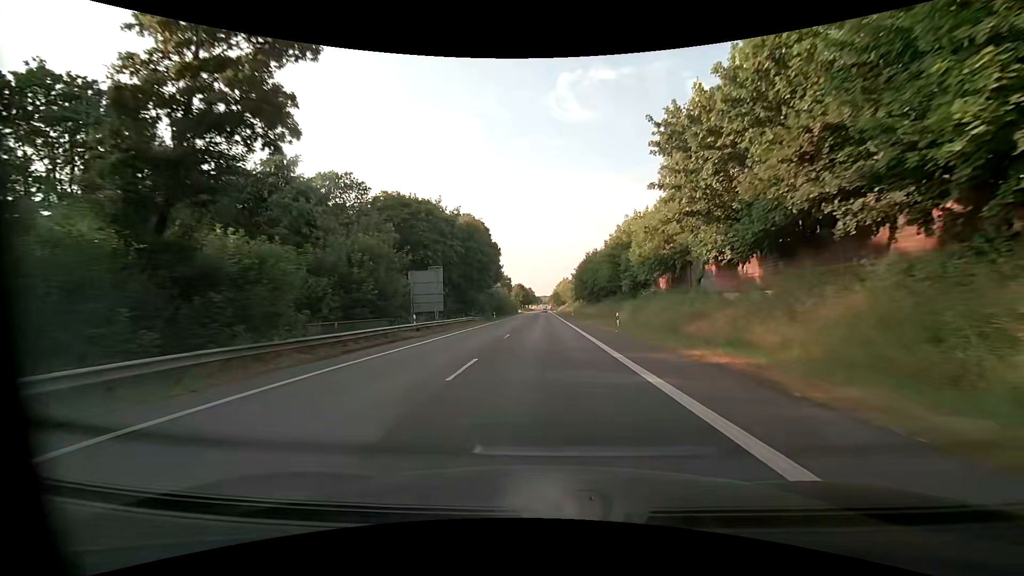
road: primary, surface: asphalt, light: Day
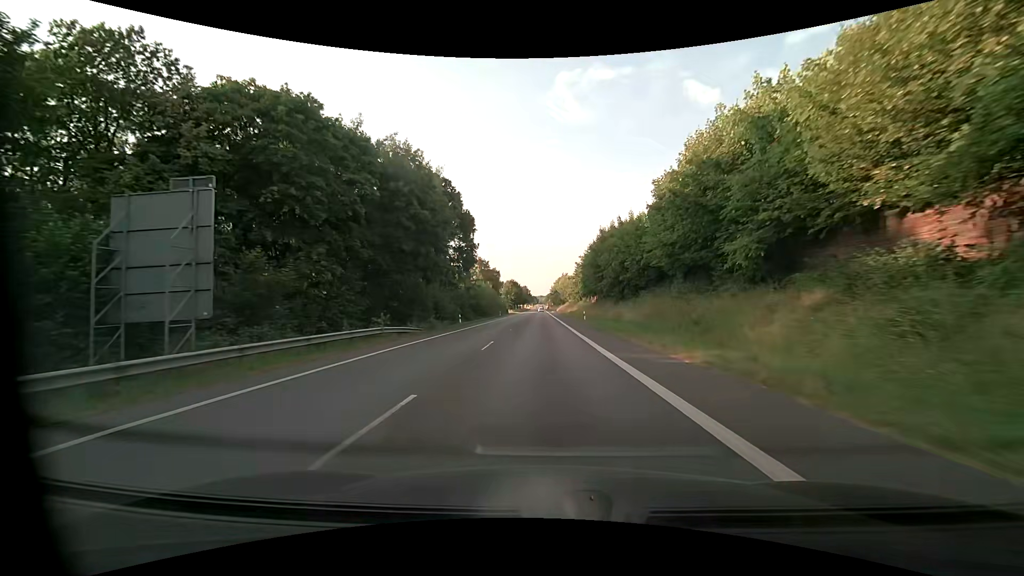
(-0.1, +30.2) m; 0°
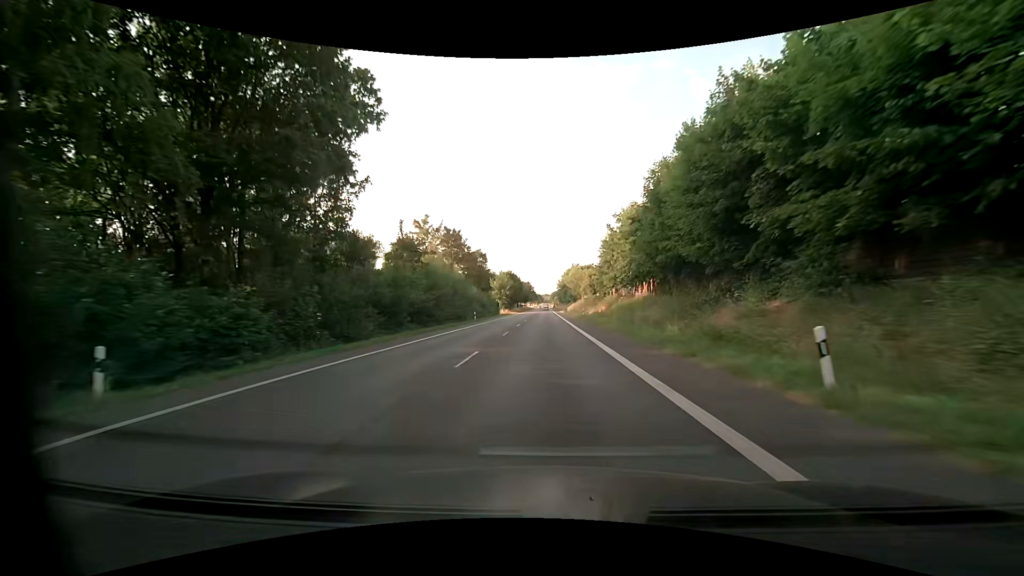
(-0.2, +41.8) m; 0°
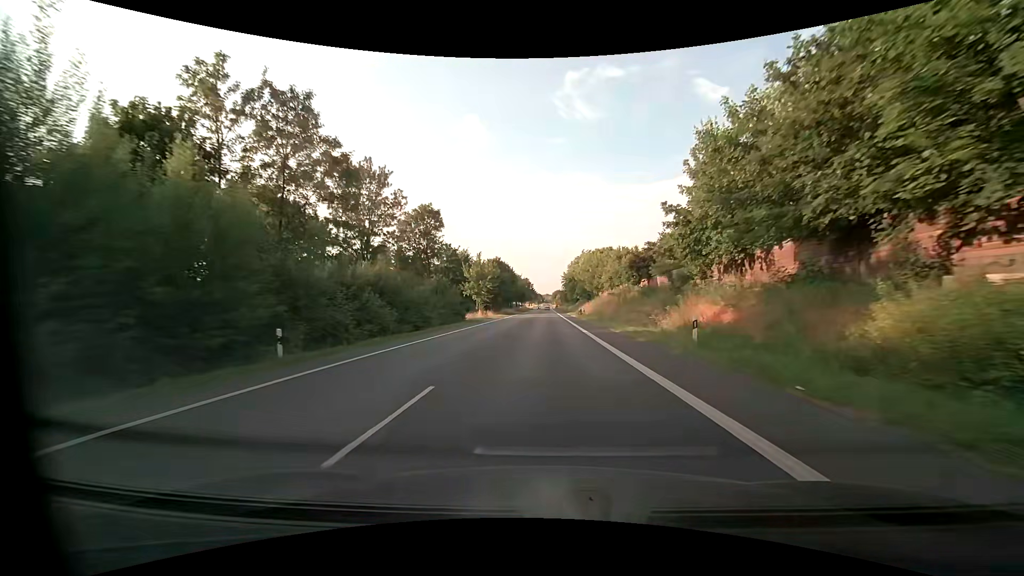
(-0.3, +43.0) m; -1°
(0, +10) (0, +20) (0, +30) (0, +40) (0, +50) (0, +60) (+1, +70) (+1, +80) (+1, +90) (+1, +100) m
